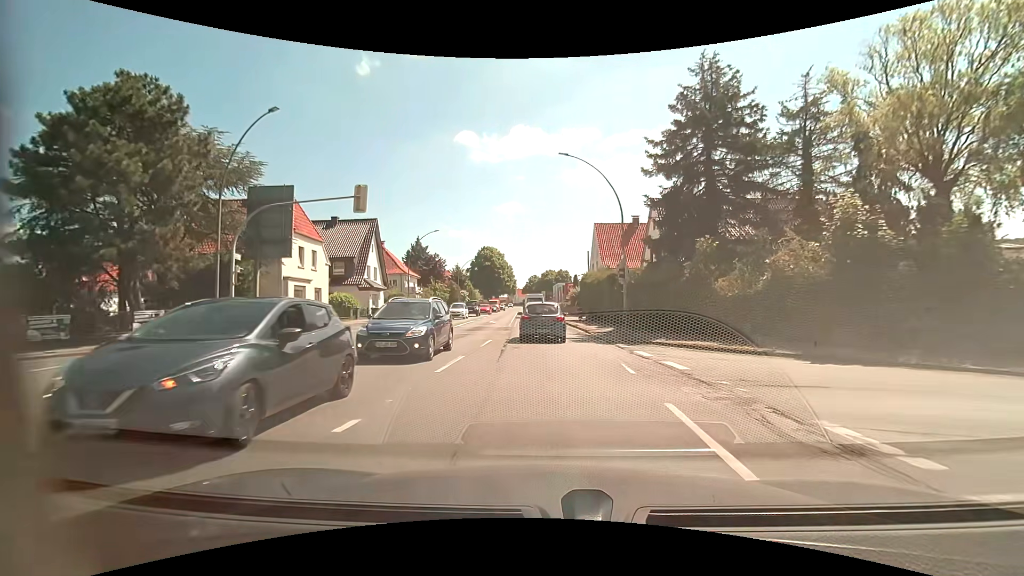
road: primary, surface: asphalt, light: Day
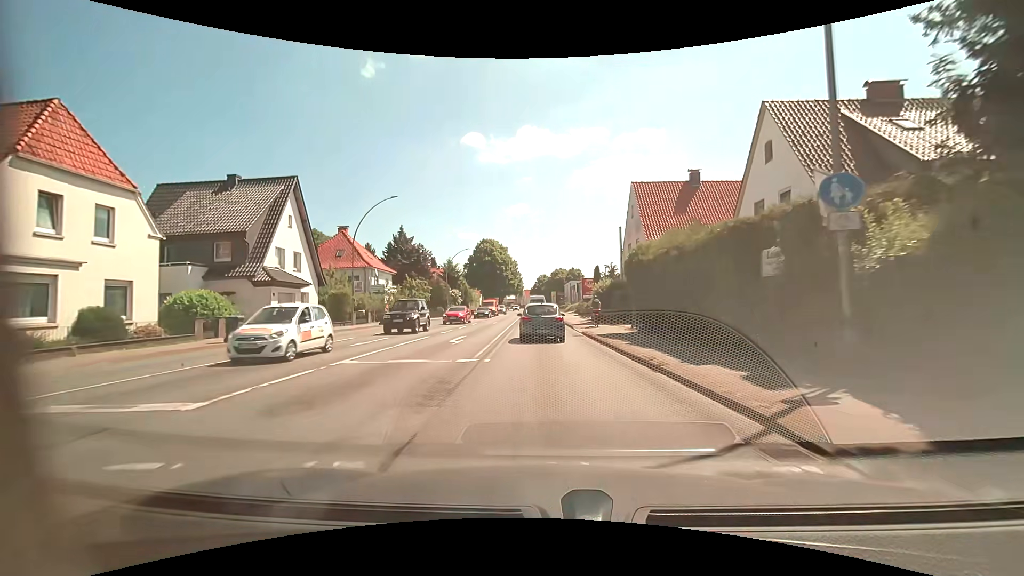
(-0.3, +19.7) m; -1°
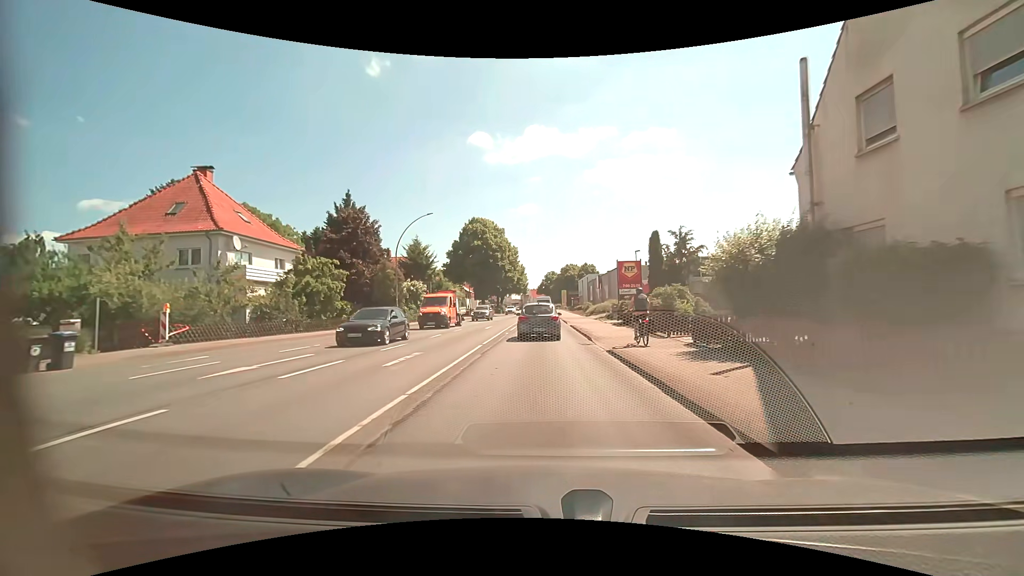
(-0.5, +28.5) m; -2°
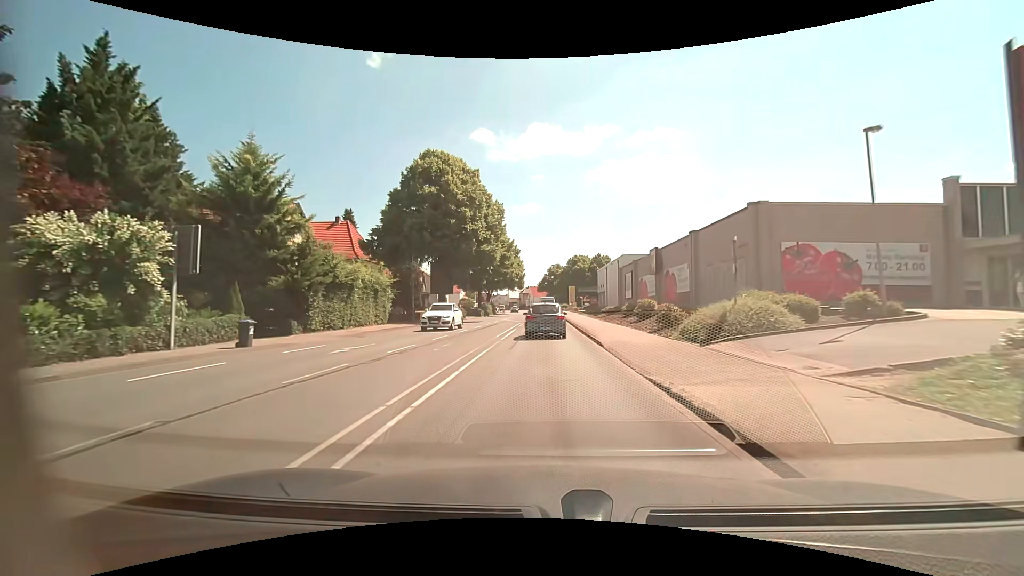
(-0.2, +36.7) m; 0°
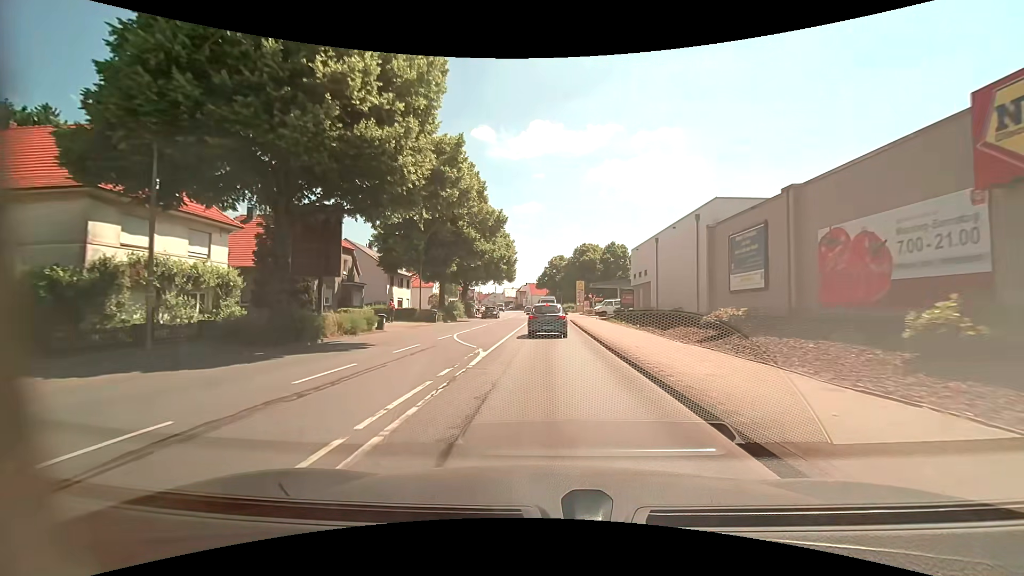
(+0.2, +30.3) m; 0°
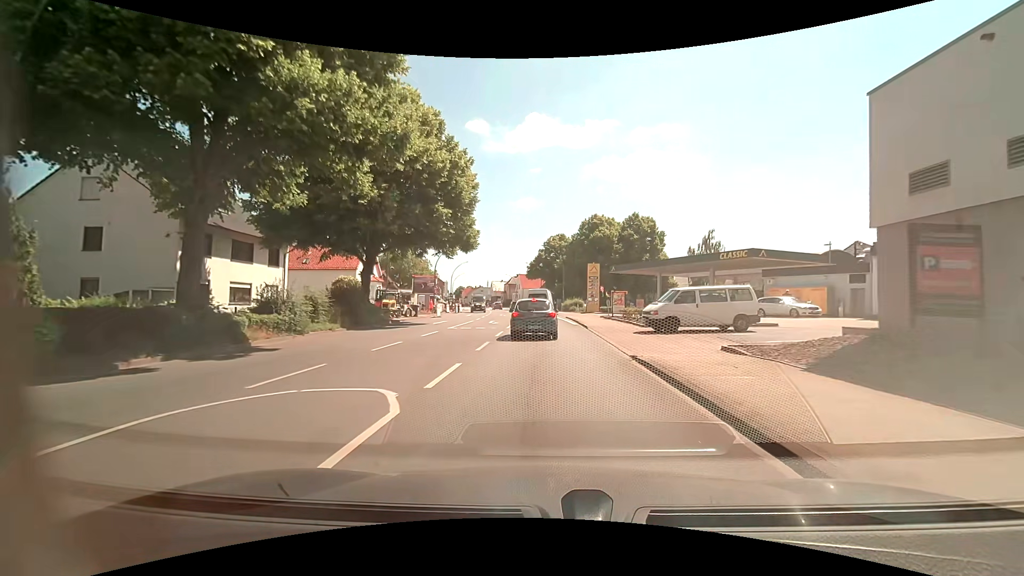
(+0.3, +35.8) m; +1°
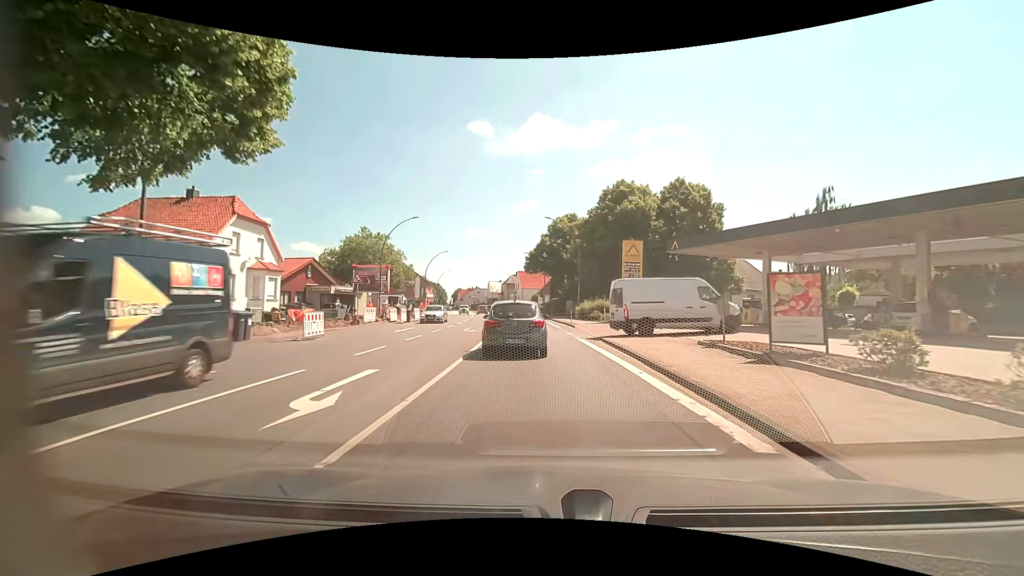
(-0.1, +25.7) m; -1°
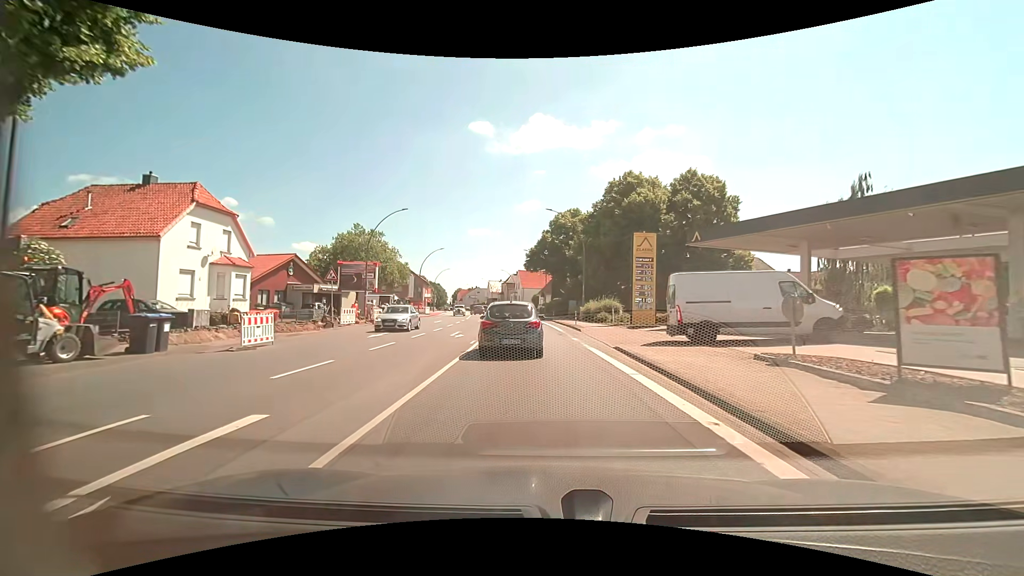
(0.0, +4.3) m; 0°
(0, +10) (0, +20) (-1, +30) (-2, +40) (-2, +50) (-3, +60) (-5, +70) (-6, +80) (-7, +90) (-9, +99) m
